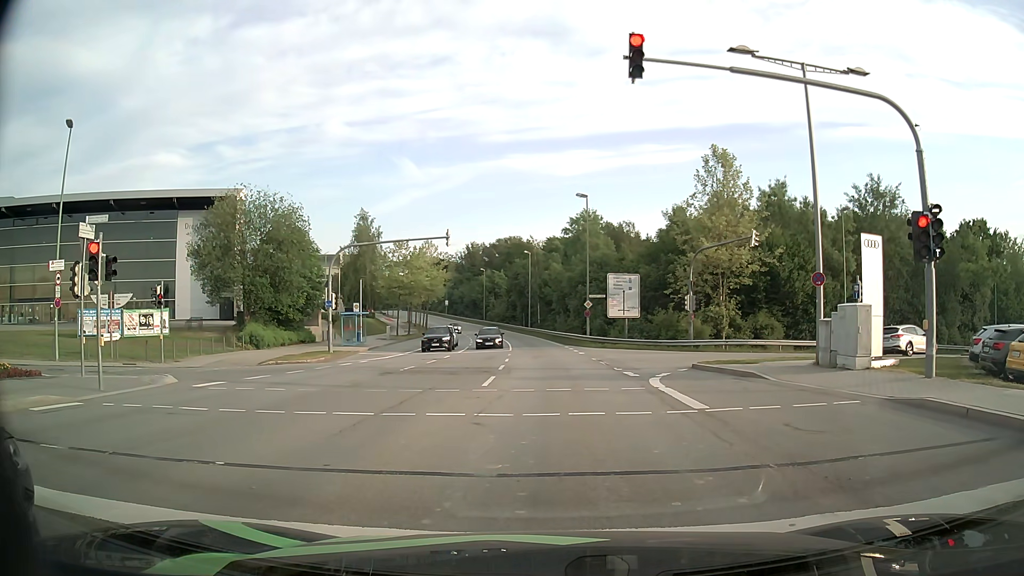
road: secondary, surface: asphalt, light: Day
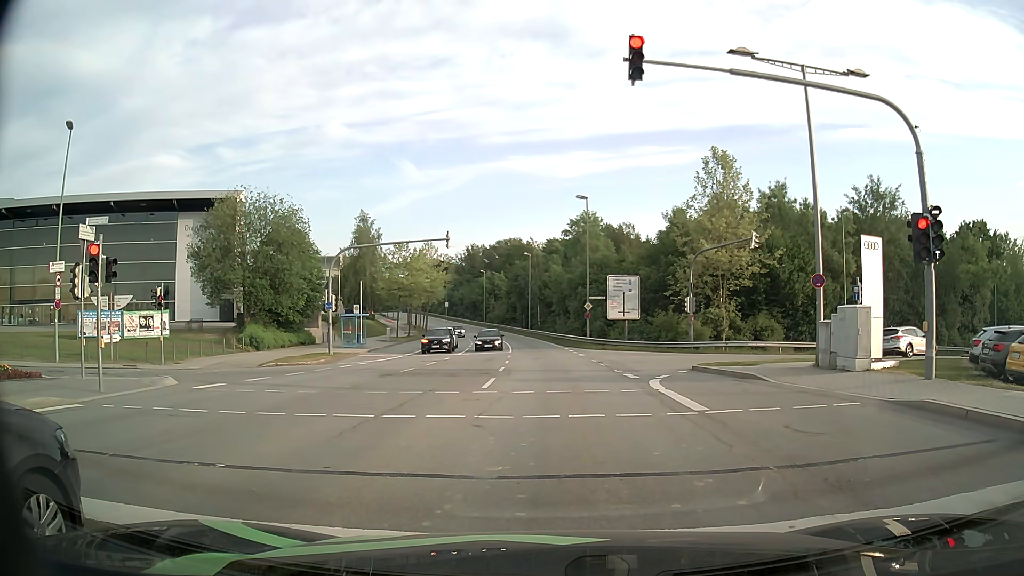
(0.0, 0.0) m; 0°
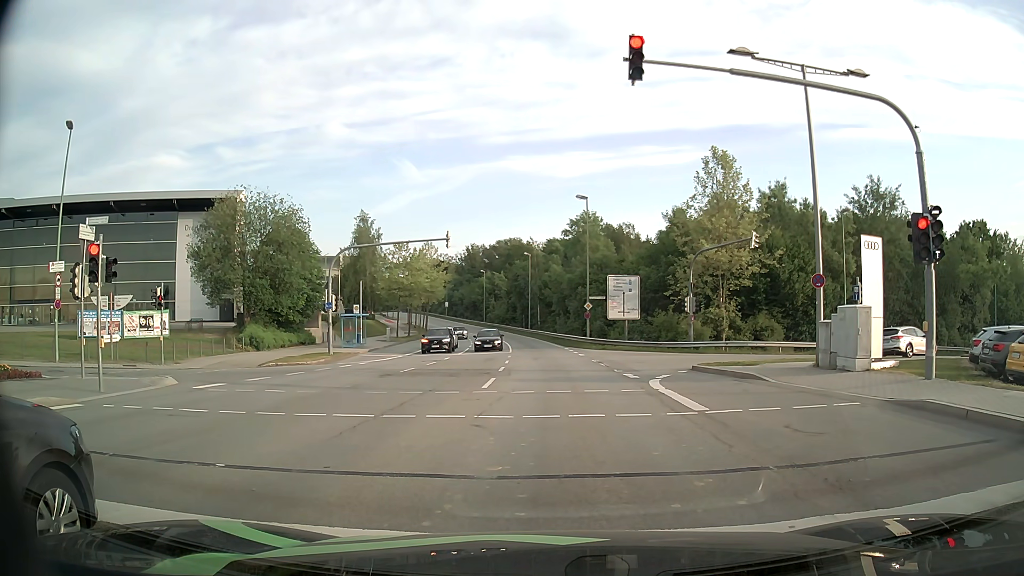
(0.0, 0.0) m; 0°
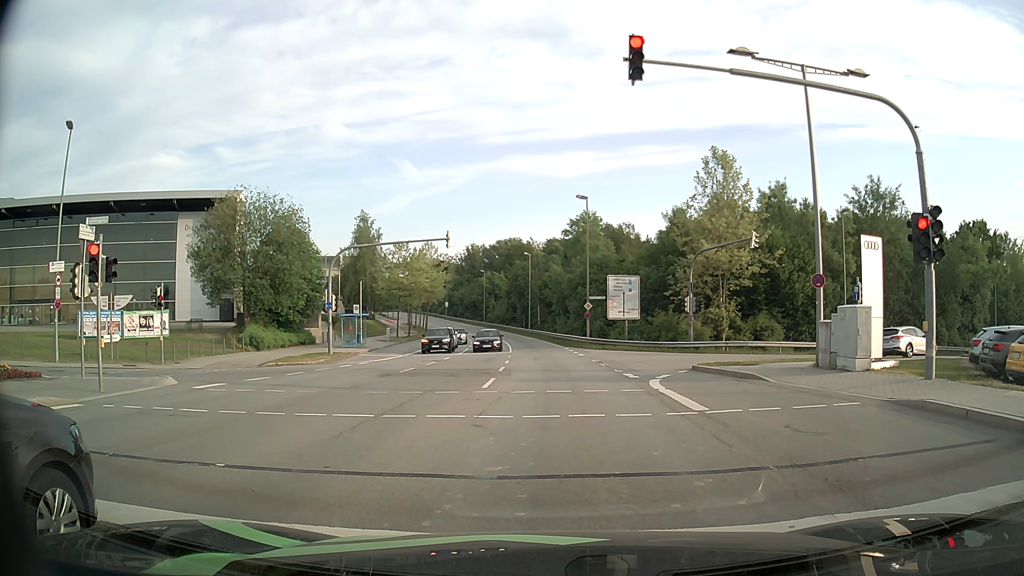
(0.0, 0.0) m; 0°
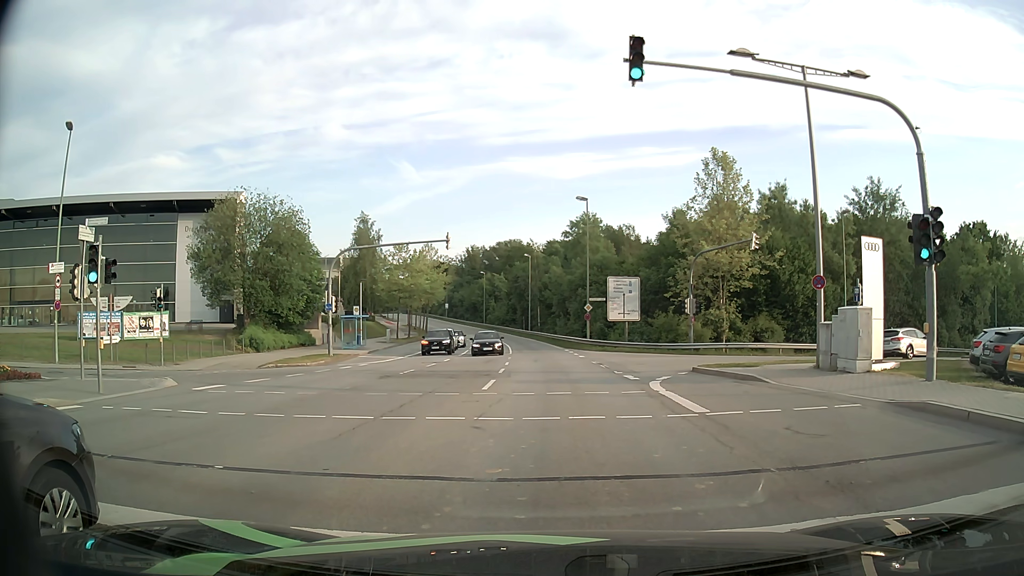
(0.0, 0.0) m; 0°
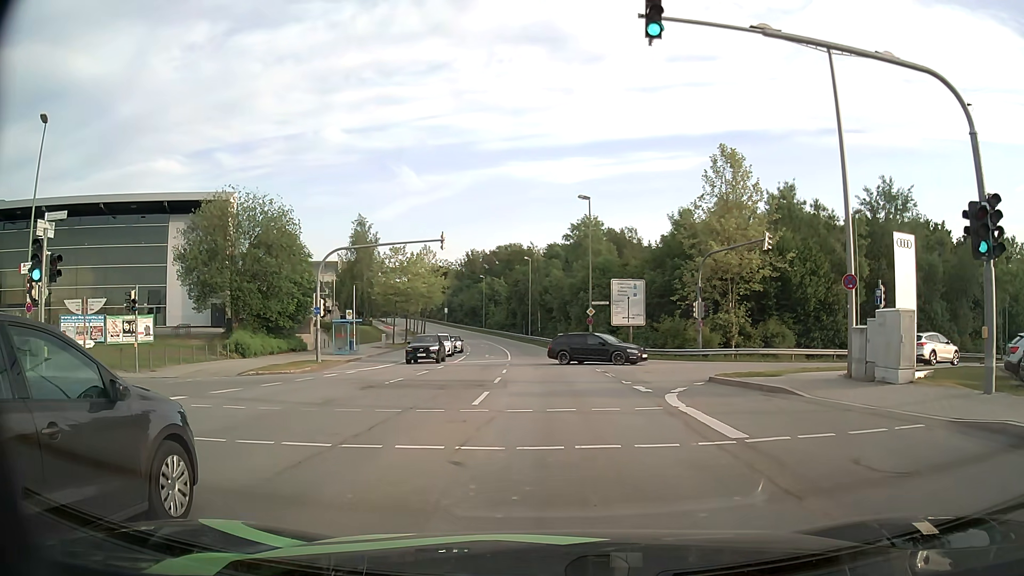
(0.0, +2.4) m; 0°
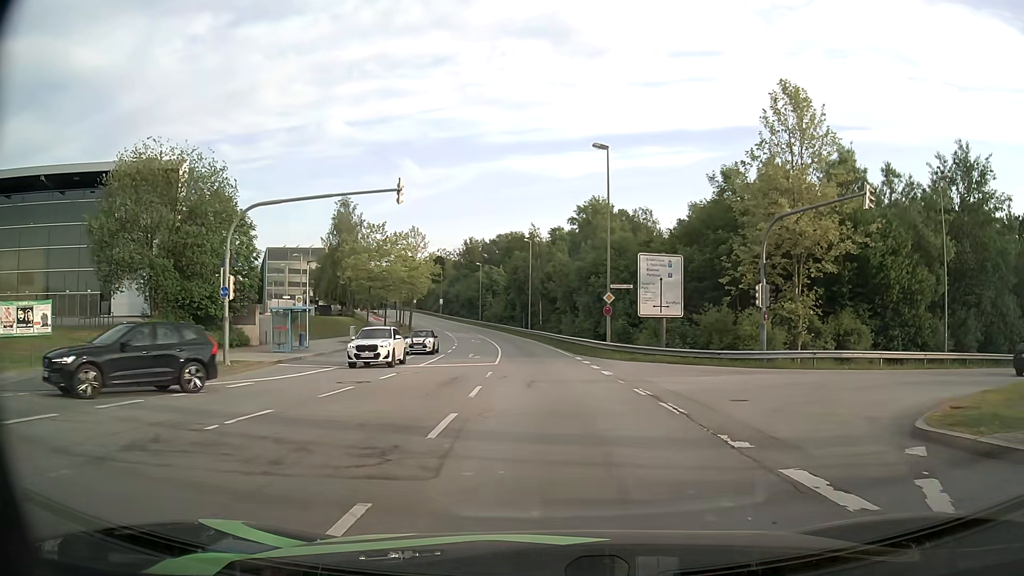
(+0.2, +11.6) m; +1°
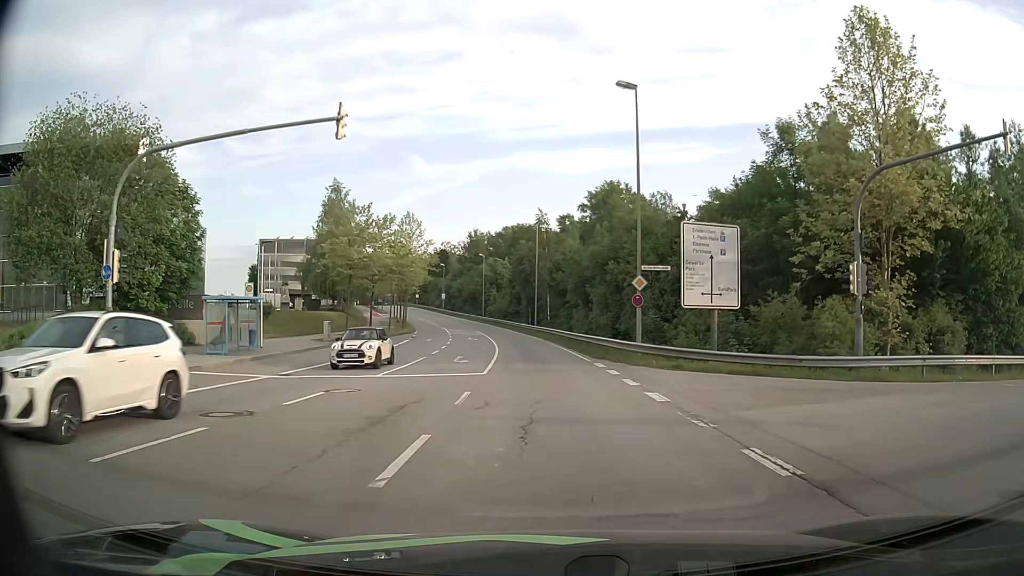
(-0.1, +8.2) m; 0°
(0, +10) (0, +20) (-1, +30) (-2, +40) (-3, +50) (-4, +60) (-6, +70) (-8, +79) (-10, +89) (-12, +99) m
